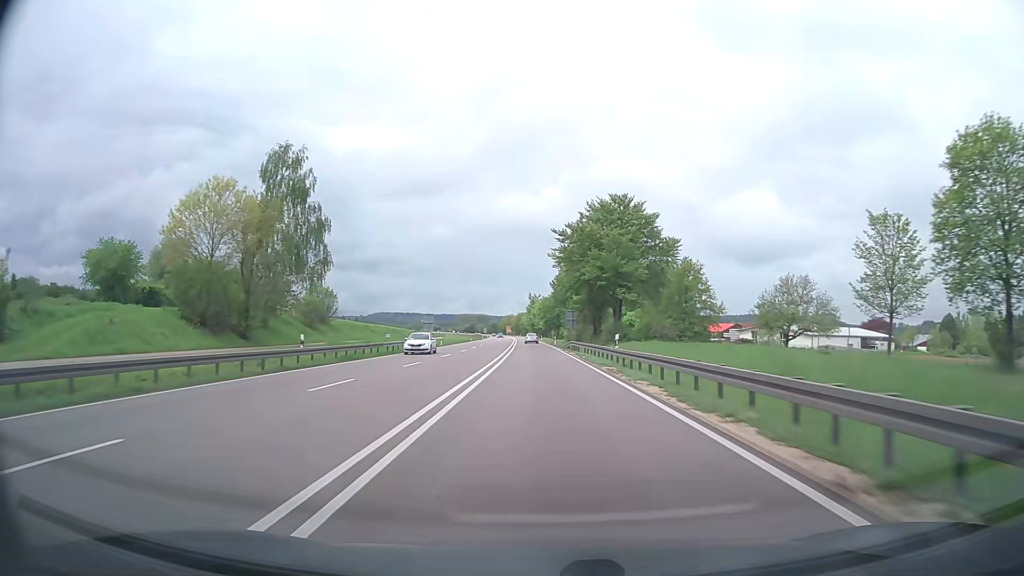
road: trunk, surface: asphalt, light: Day
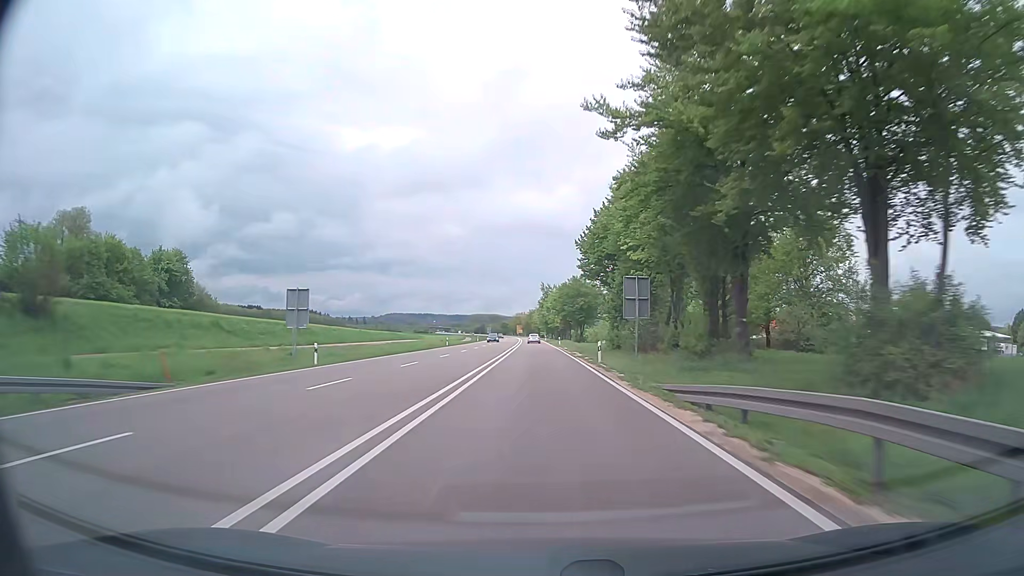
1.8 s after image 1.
(-1.0, +47.5) m; -2°
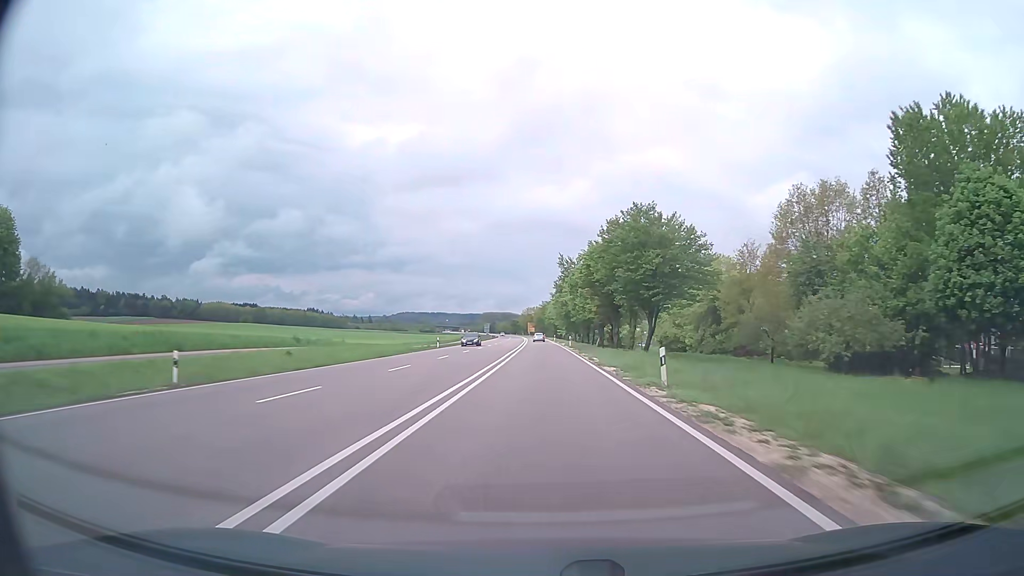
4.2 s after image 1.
(-0.6, +63.4) m; -1°
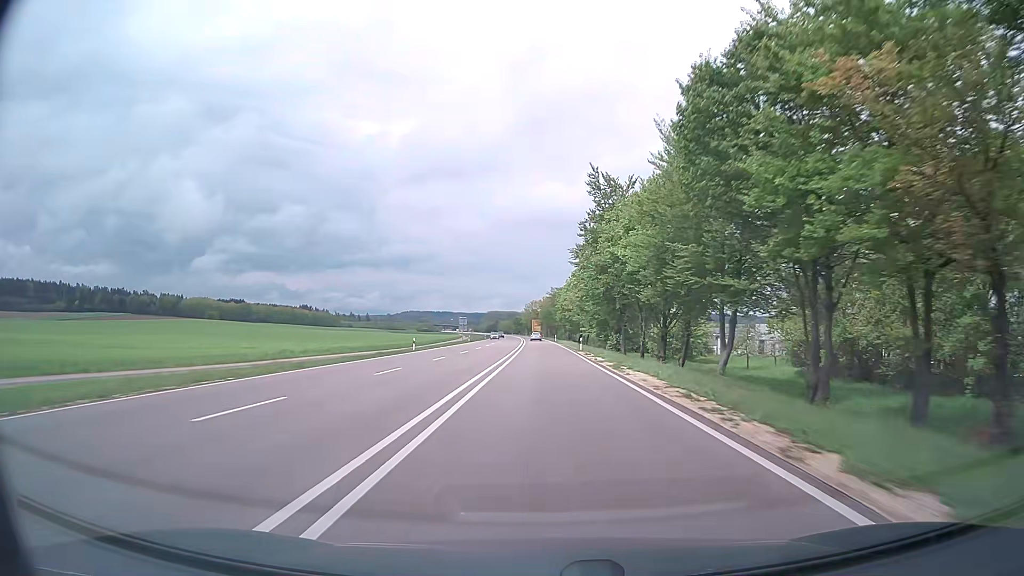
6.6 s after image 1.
(-0.5, +63.4) m; -1°
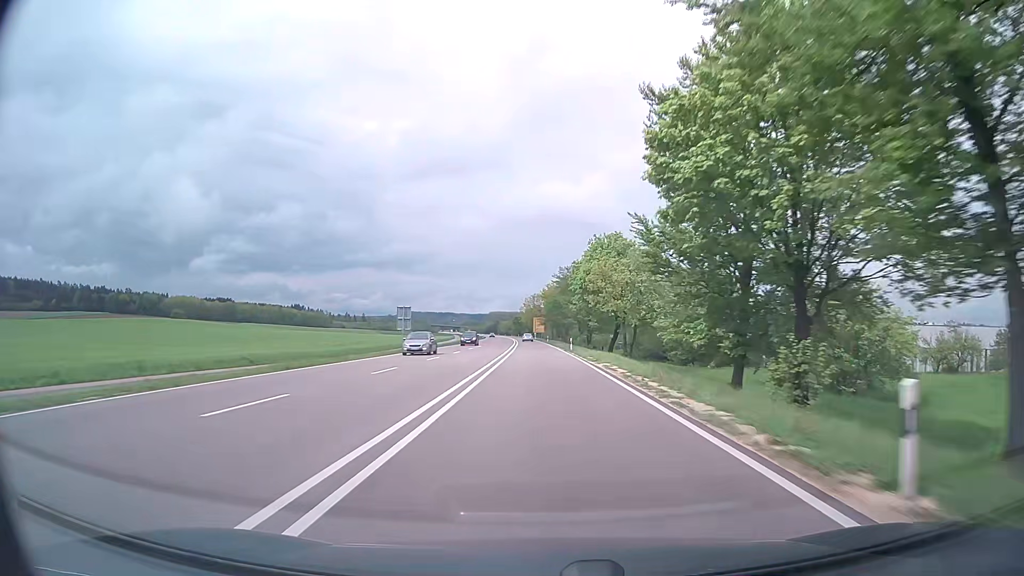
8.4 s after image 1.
(0.0, +47.5) m; 0°
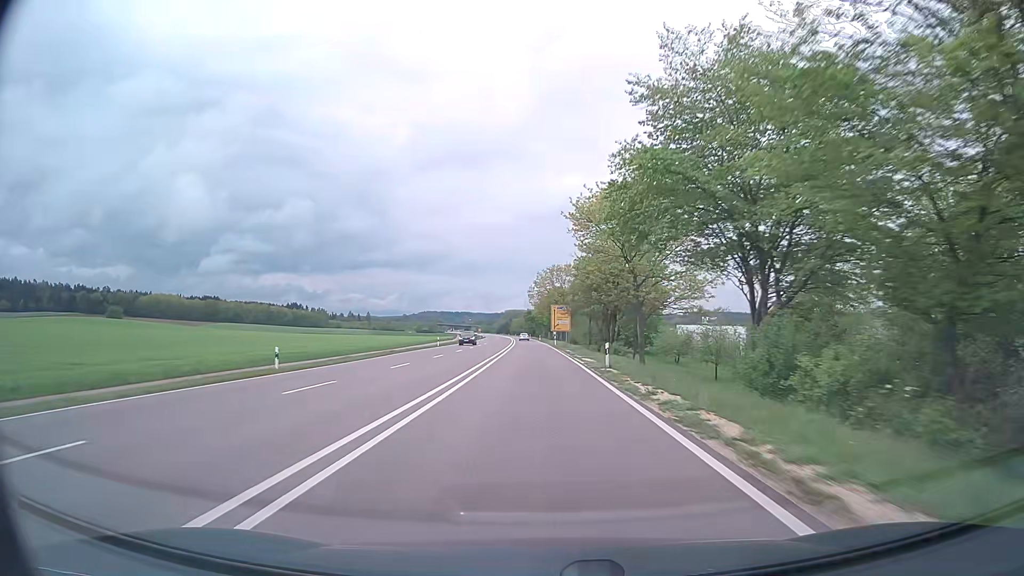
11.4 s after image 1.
(-0.9, +79.1) m; -1°
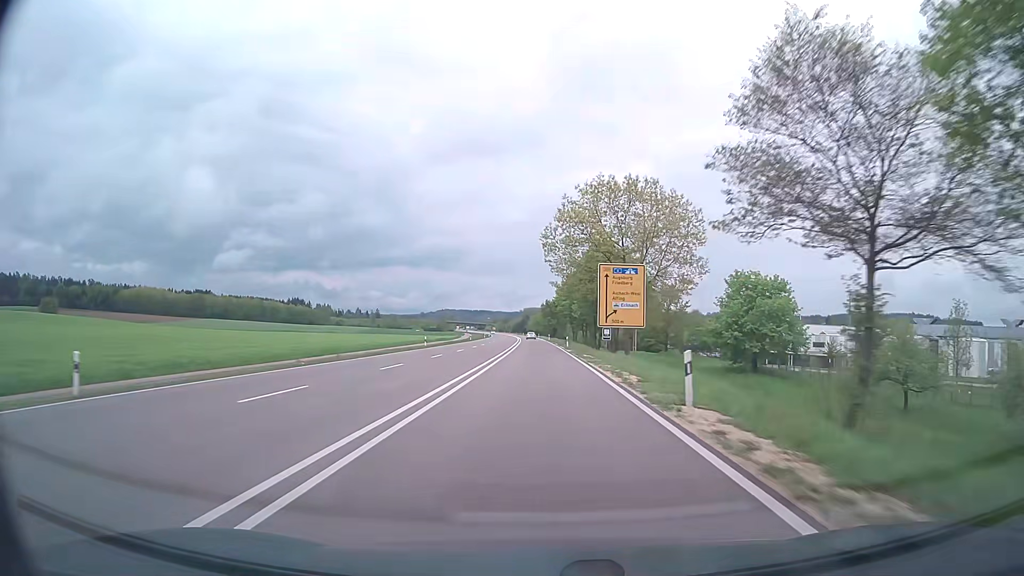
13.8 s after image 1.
(-1.2, +63.2) m; -2°
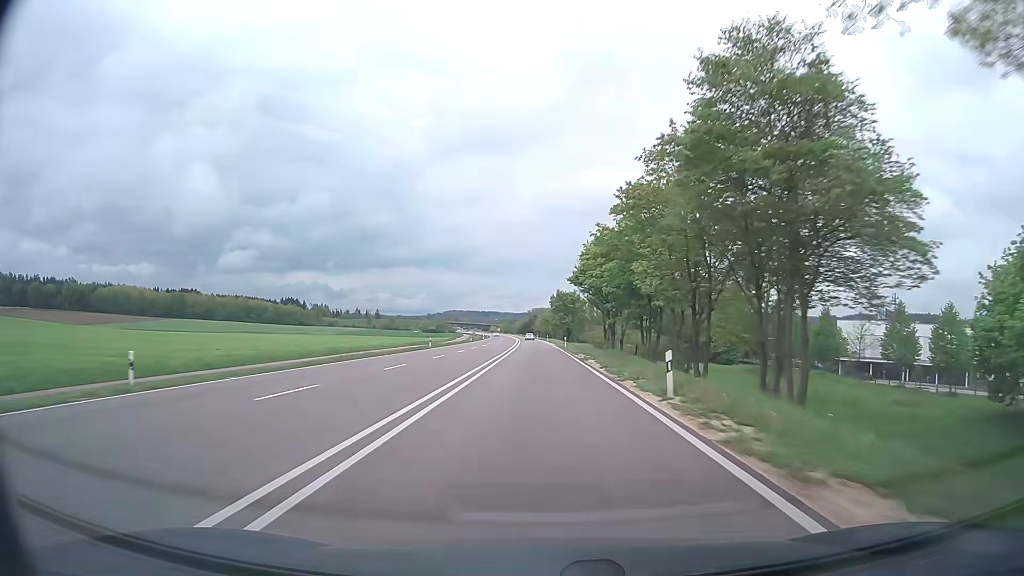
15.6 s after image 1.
(-0.3, +47.4) m; -1°
(0, +10) (0, +20) (0, +30) (0, +40) (0, +50) (0, +60) (-1, +70) (-1, +80) (-1, +90) (-1, +100) m
